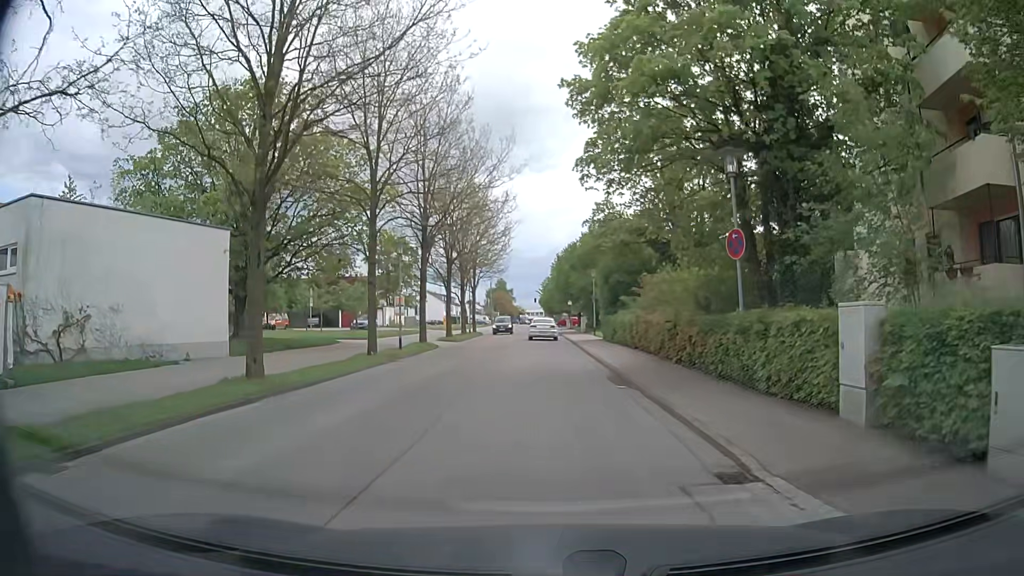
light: Day
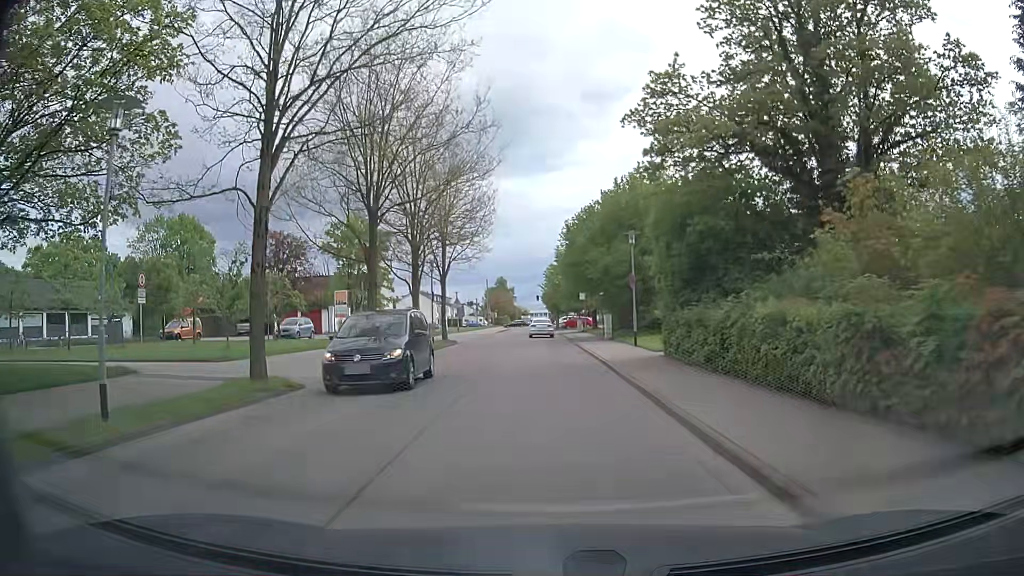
(+0.1, +20.2) m; +1°
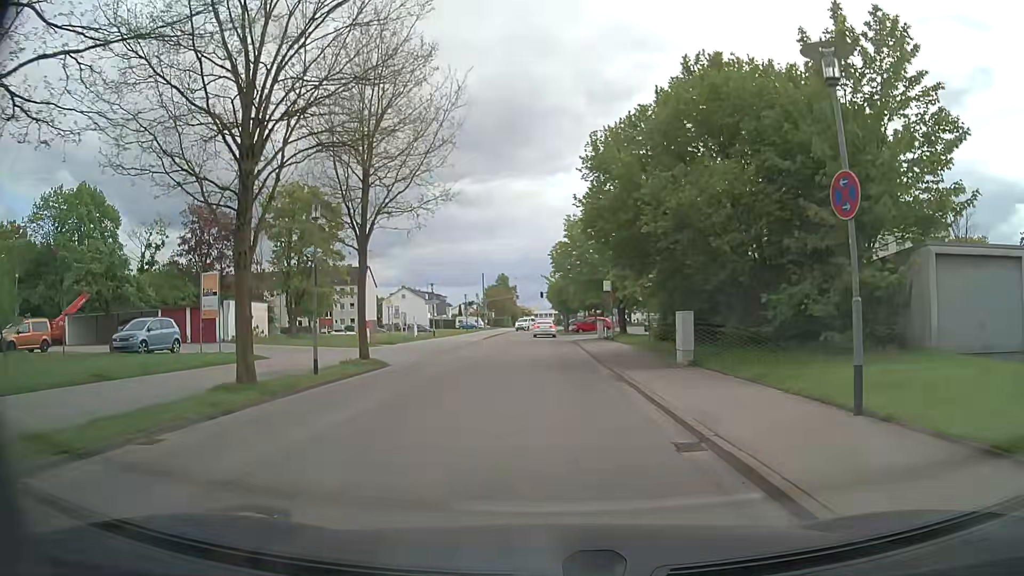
(-0.4, +19.6) m; -1°
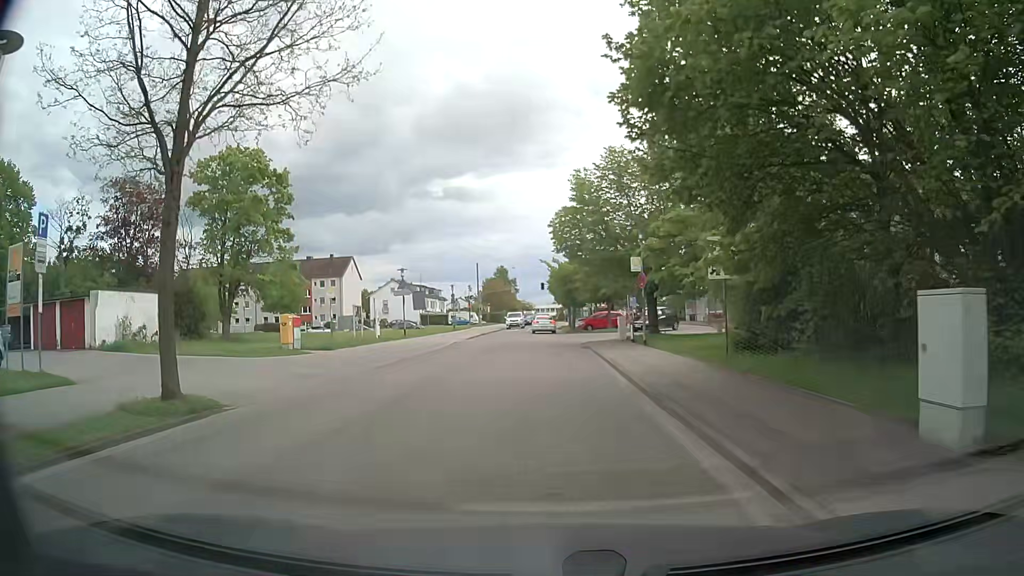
(0.0, +12.2) m; -1°
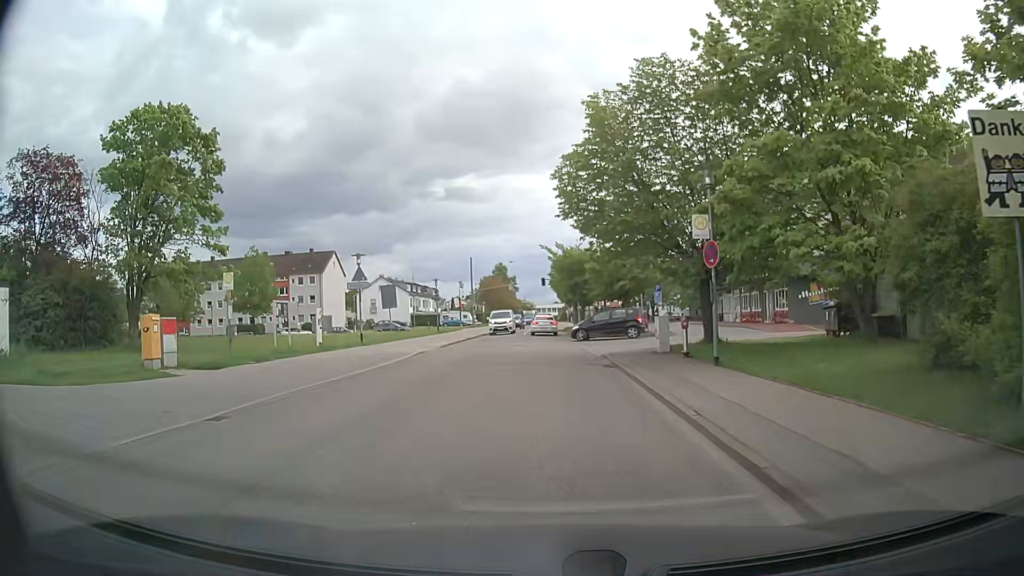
(0.0, +10.8) m; 0°
(0, +10) (0, +20) (0, +30) (0, +40) (0, +50) (0, +60) (0, +70) (-1, +80) (-6, +88) (-16, +90) m
